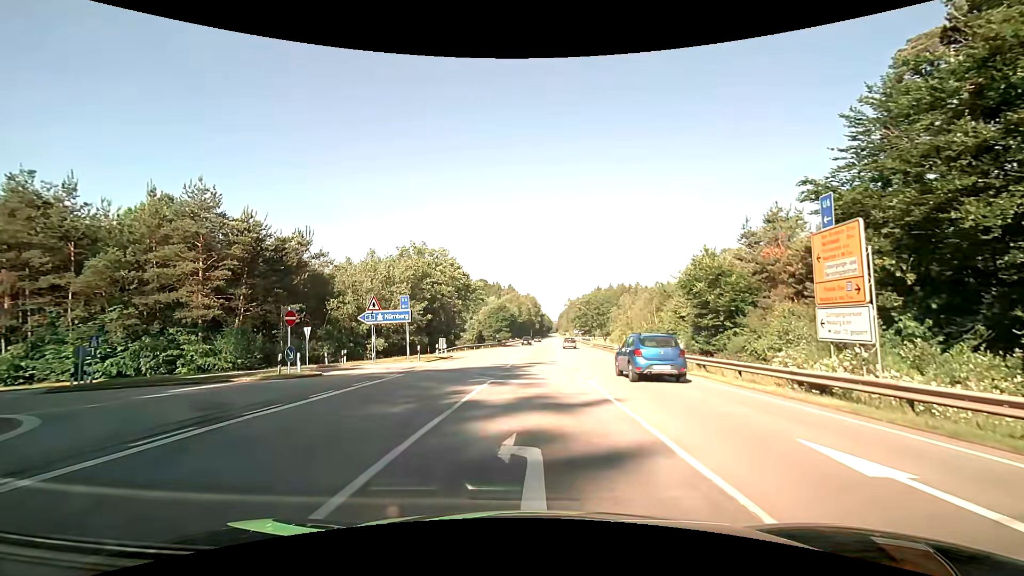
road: secondary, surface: asphalt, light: Day
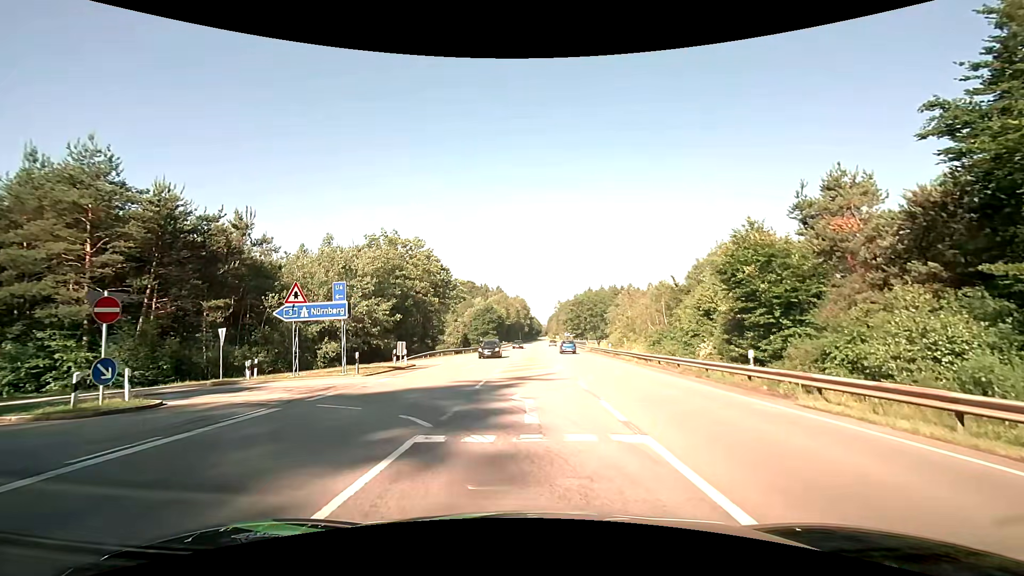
(+0.1, +9.2) m; 0°
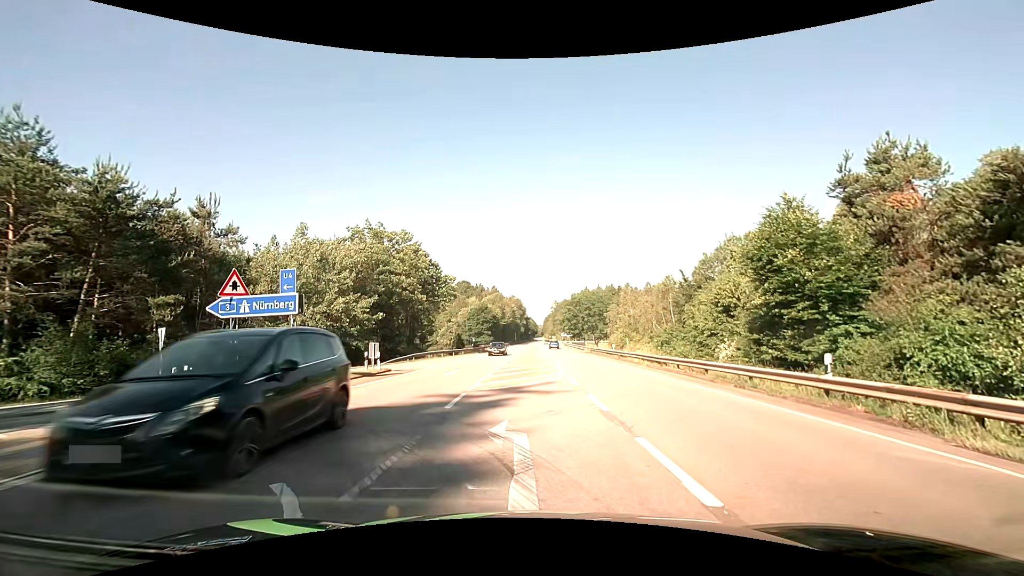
(+0.1, +4.4) m; +3°
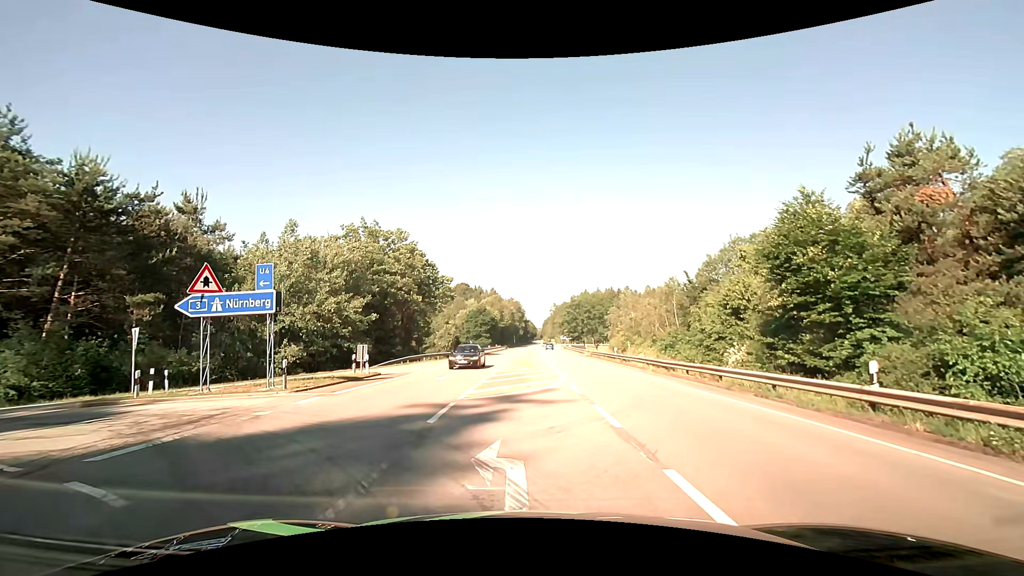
(0.0, +1.5) m; -1°
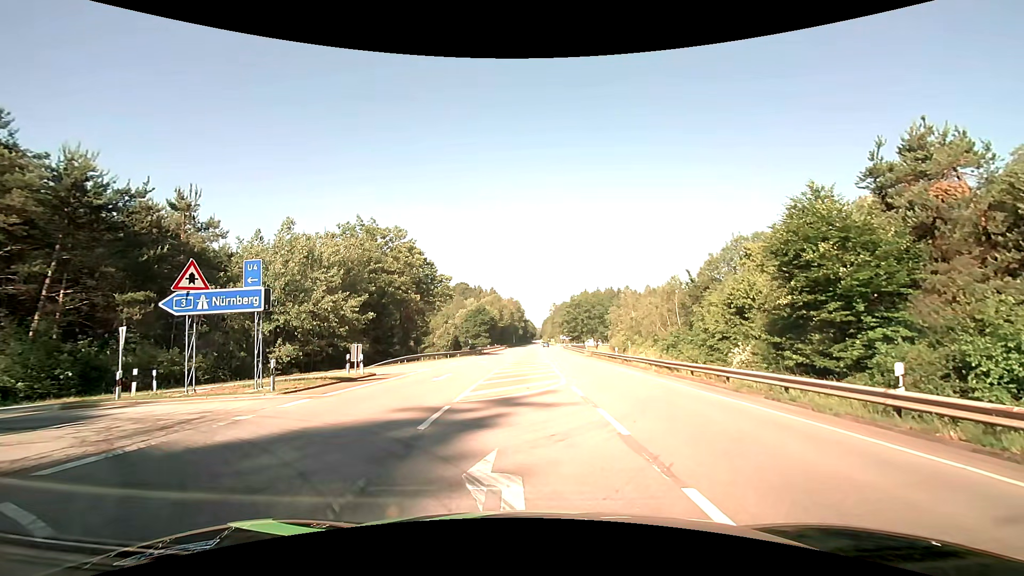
(0.0, +0.7) m; 0°
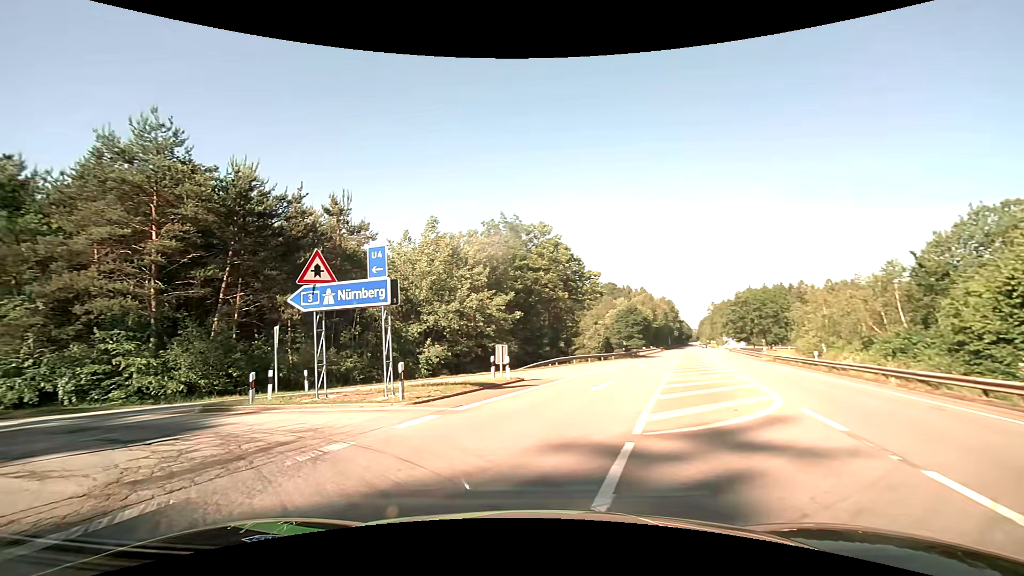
(-0.5, +4.4) m; -16°
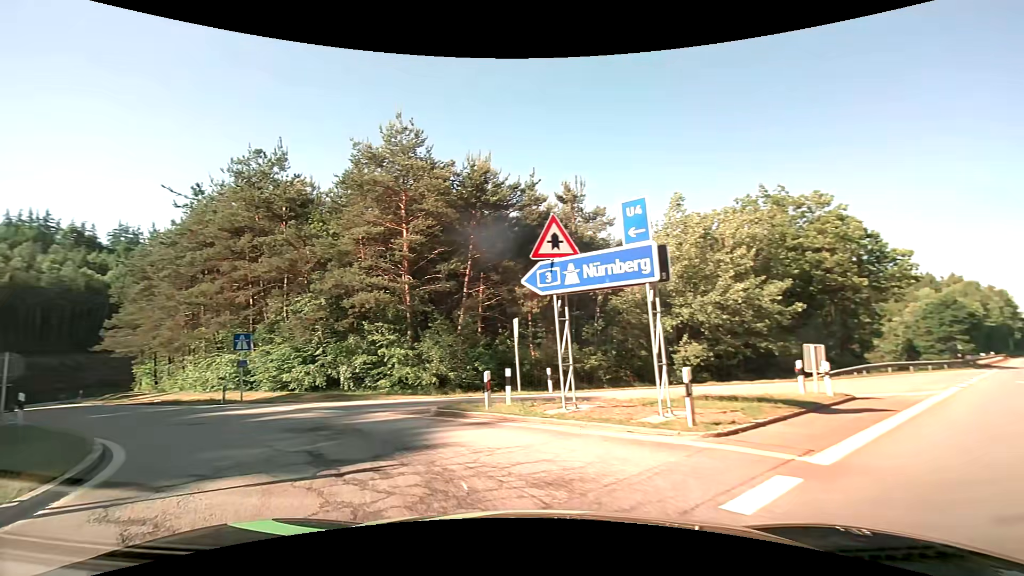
(-1.1, +4.6) m; -27°
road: motorway_link
